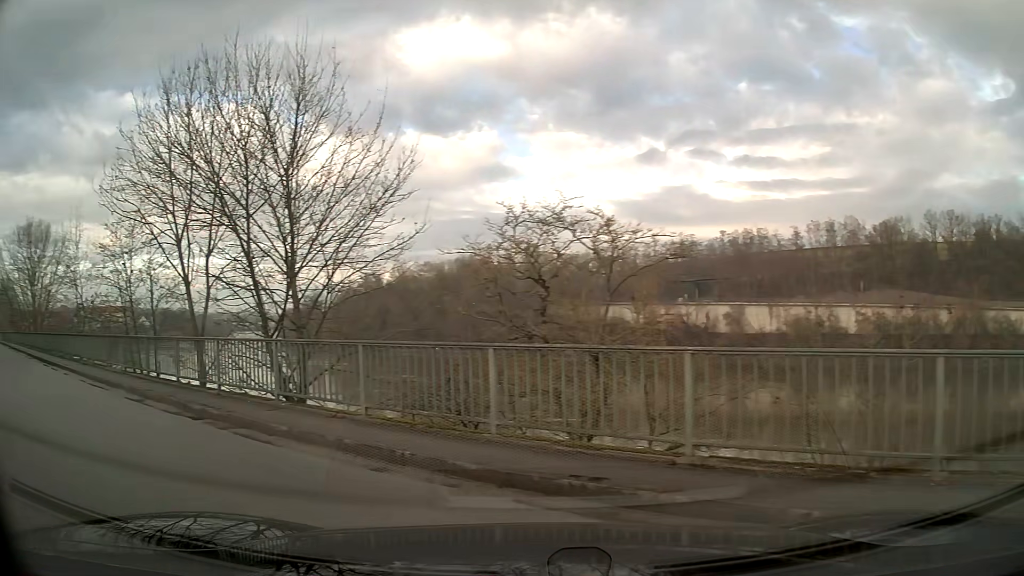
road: unclassified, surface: asphalt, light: Day
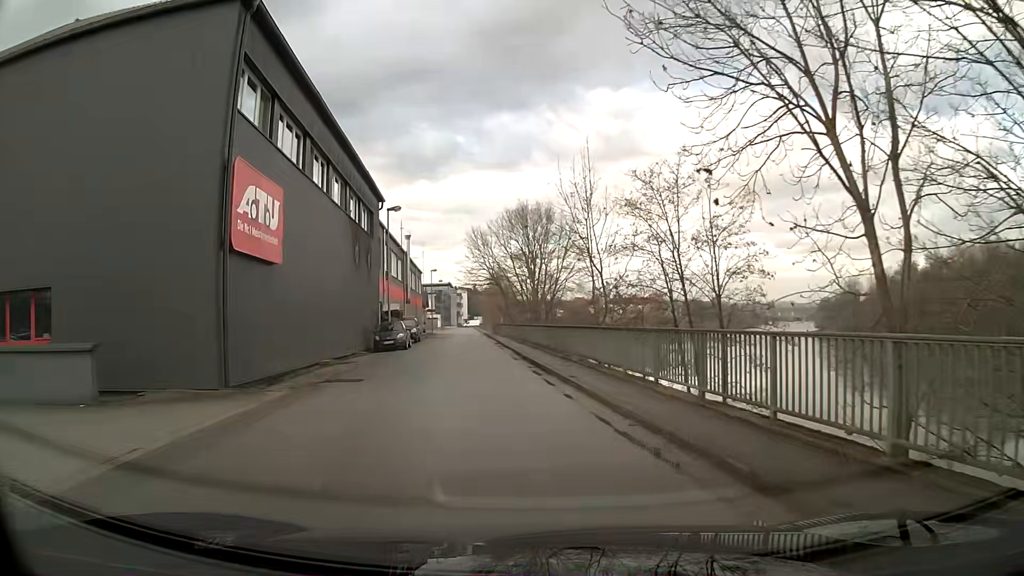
(-4.8, +9.0) m; -40°
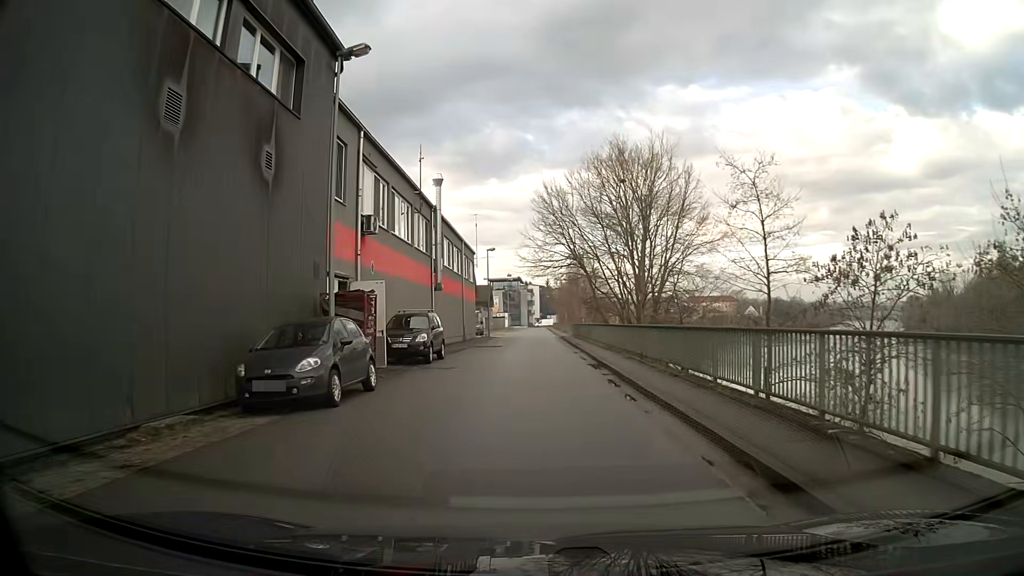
(-1.6, +23.7) m; -5°
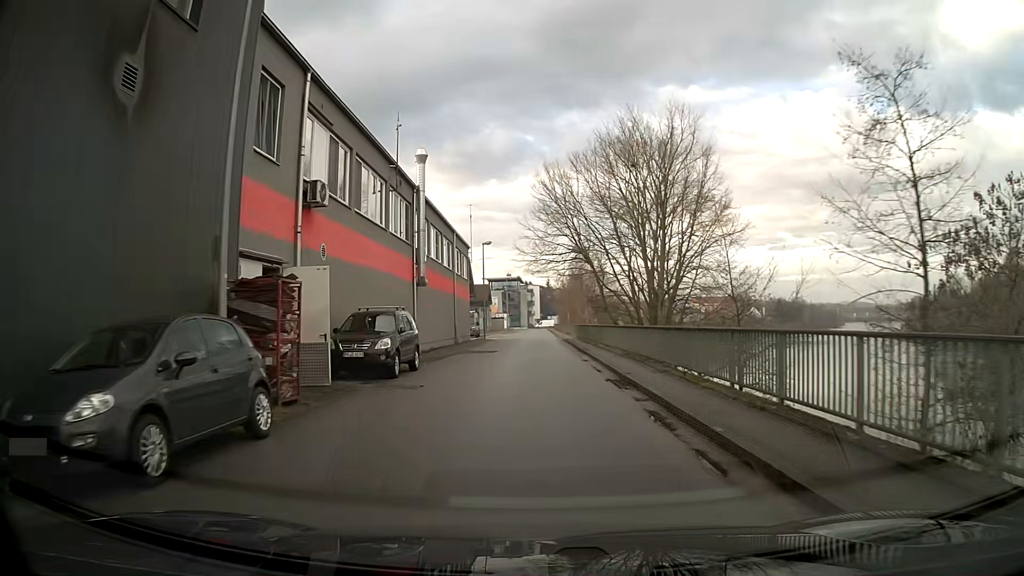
(0.0, +5.6) m; 0°
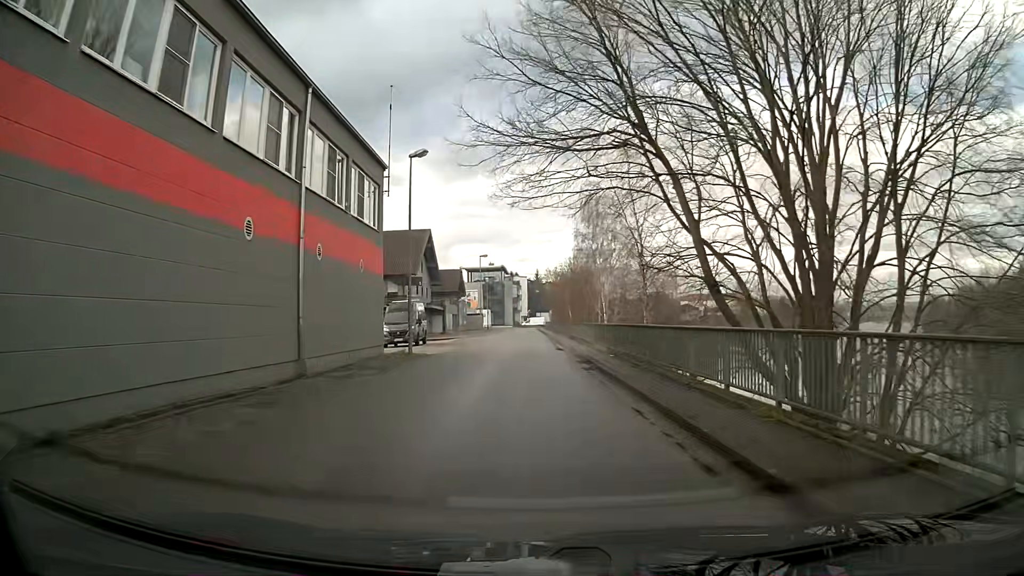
(+0.3, +28.9) m; +1°
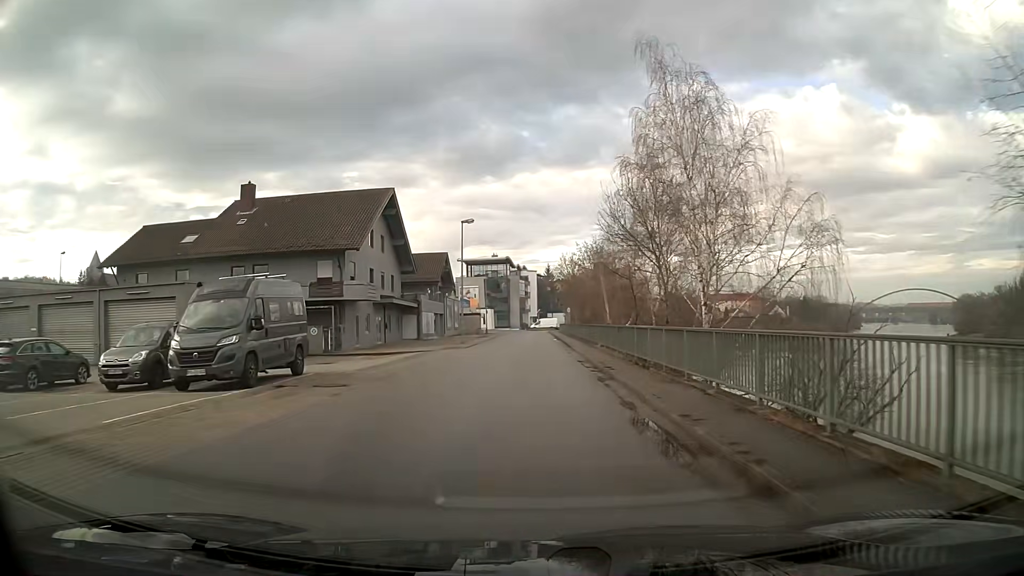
(-0.3, +24.3) m; -1°
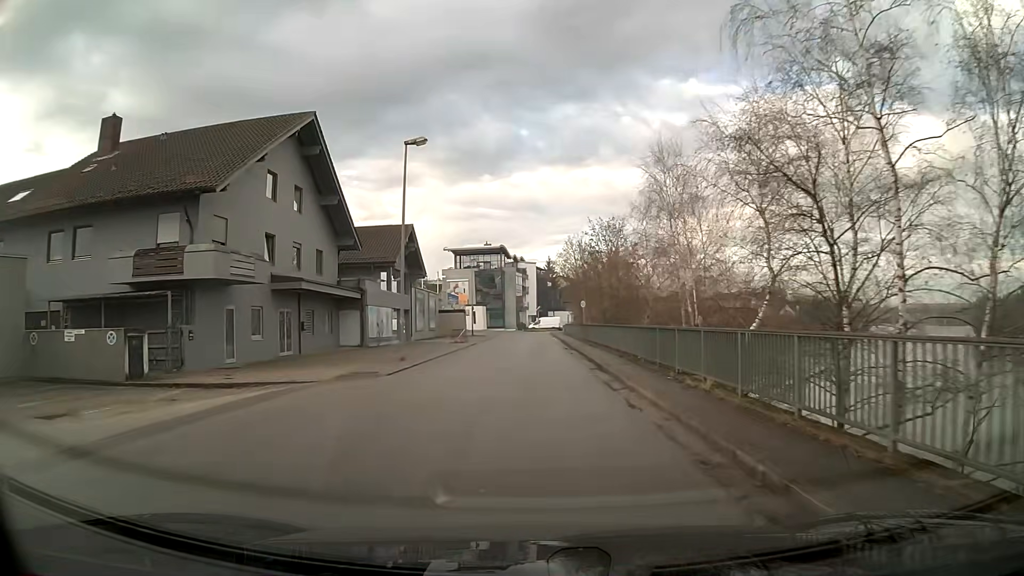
(+0.1, +19.4) m; 0°
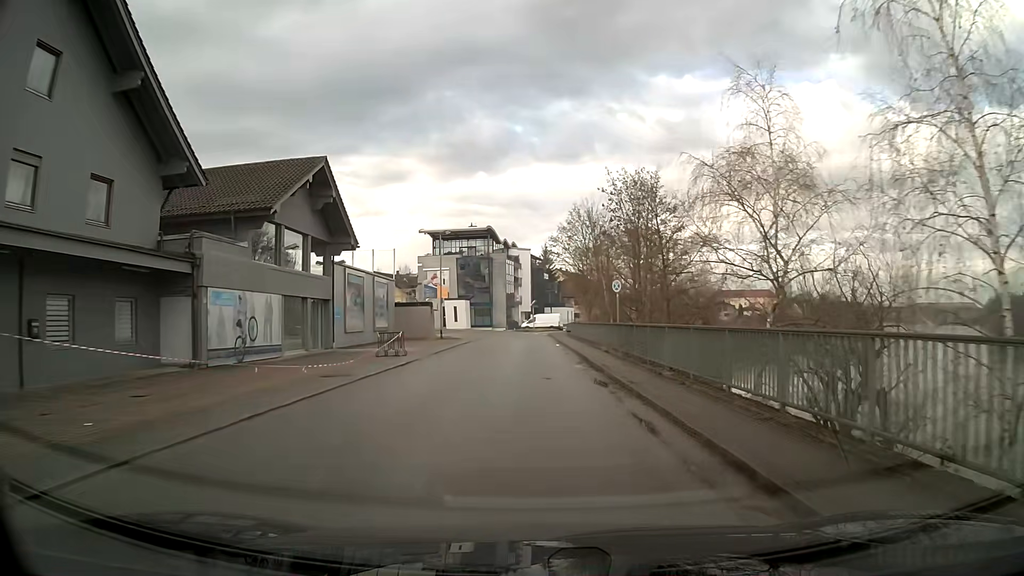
(+0.1, +20.2) m; 0°
